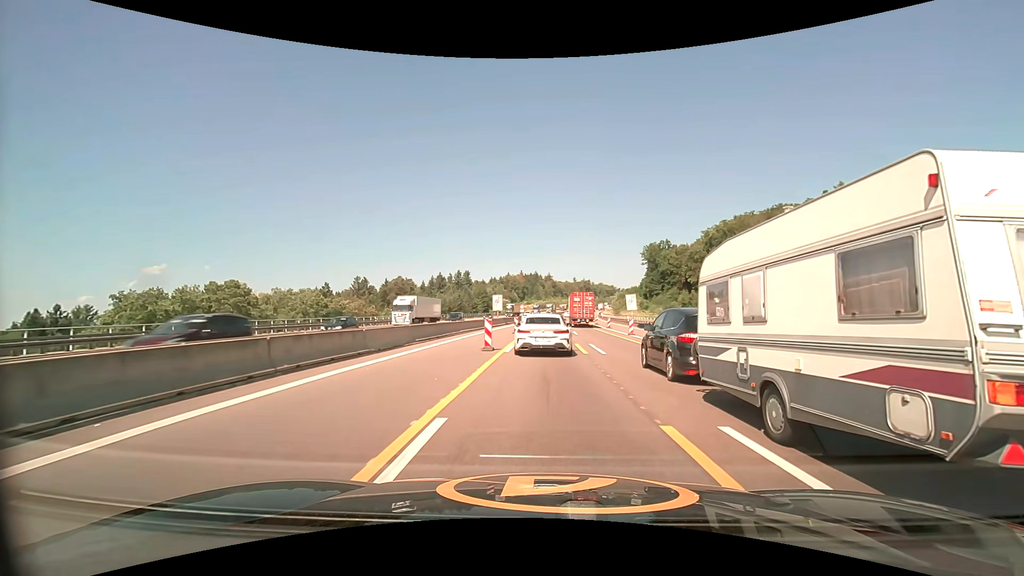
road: motorway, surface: asphalt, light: Day
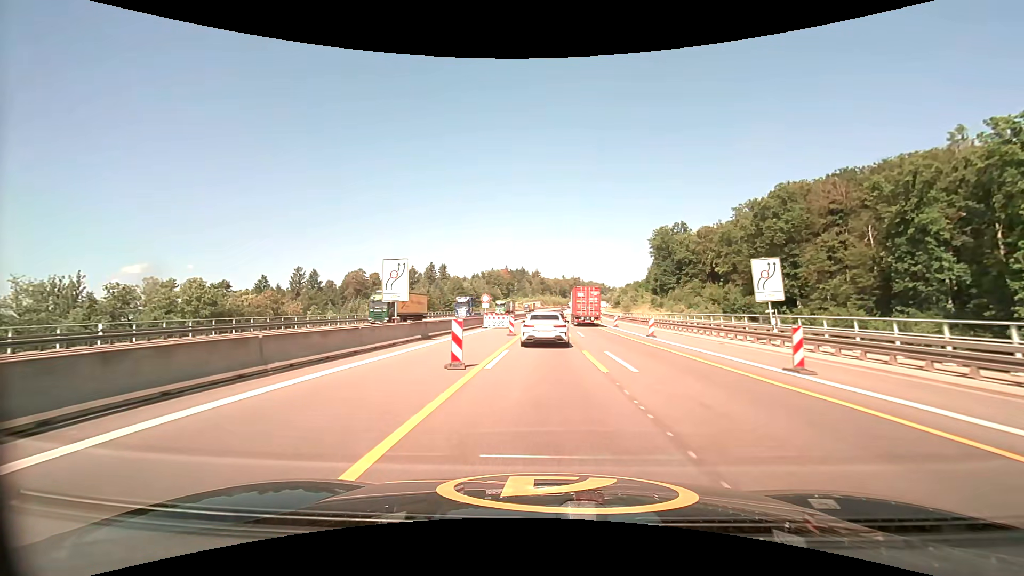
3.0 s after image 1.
(+0.6, +42.8) m; +2°
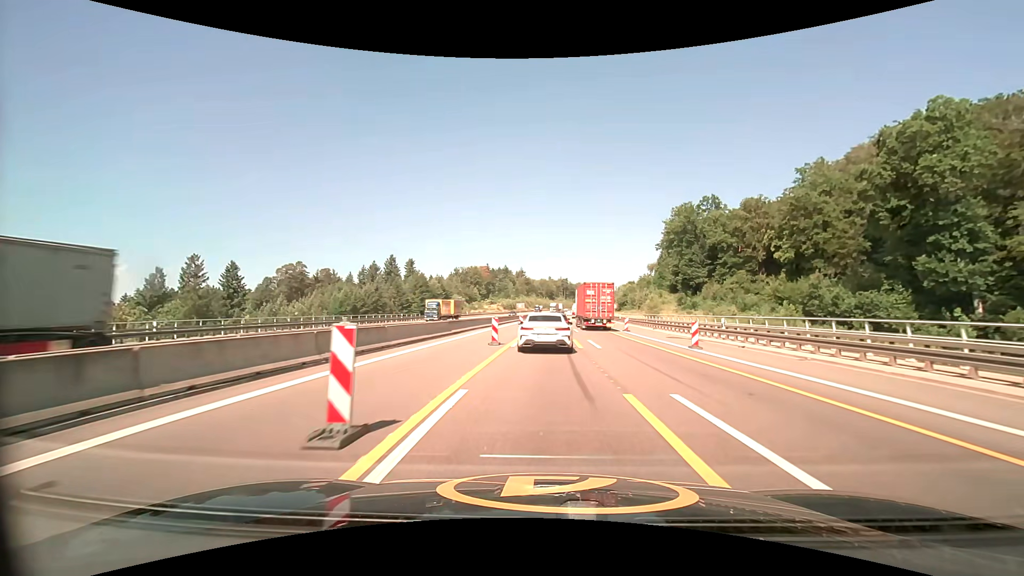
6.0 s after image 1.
(+0.4, +45.4) m; +1°
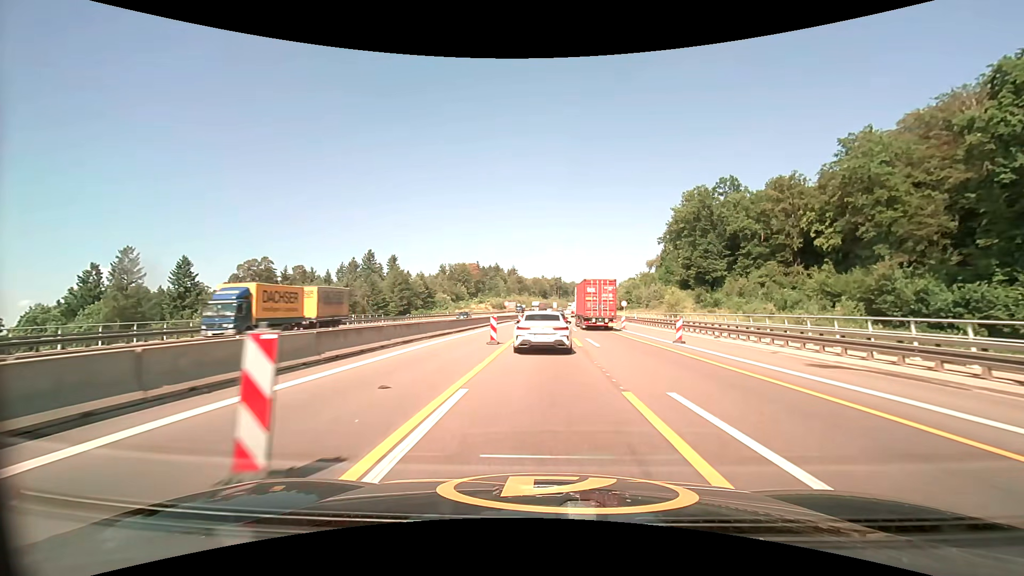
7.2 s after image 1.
(+0.1, +17.9) m; +1°
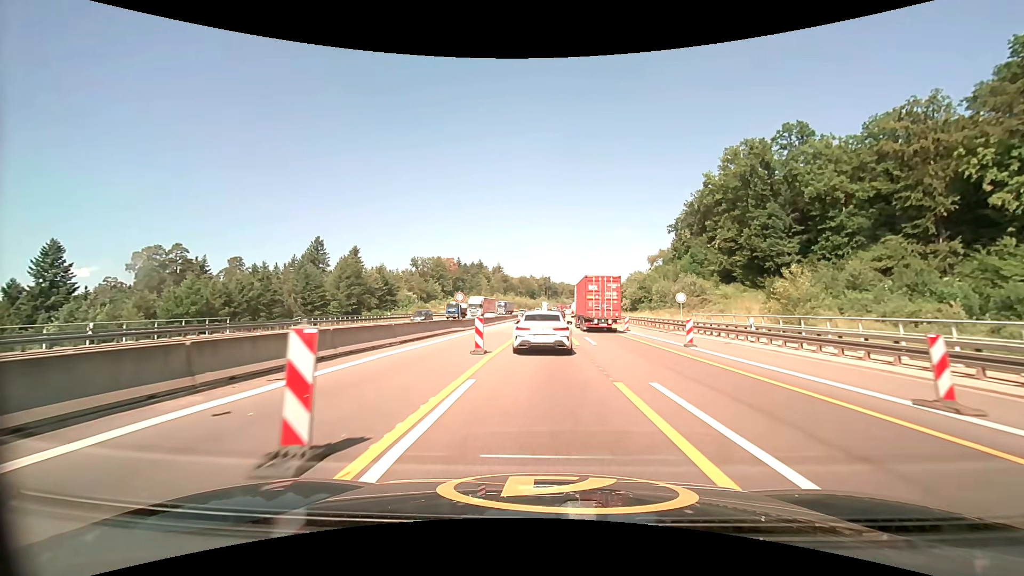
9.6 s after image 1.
(+0.4, +34.7) m; +1°
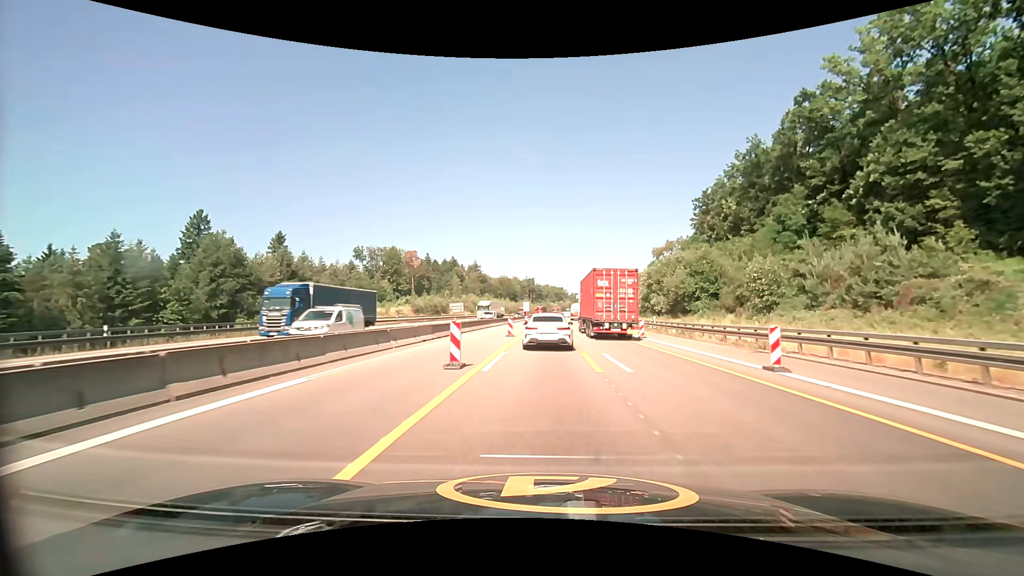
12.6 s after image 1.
(+0.7, +47.0) m; +2°
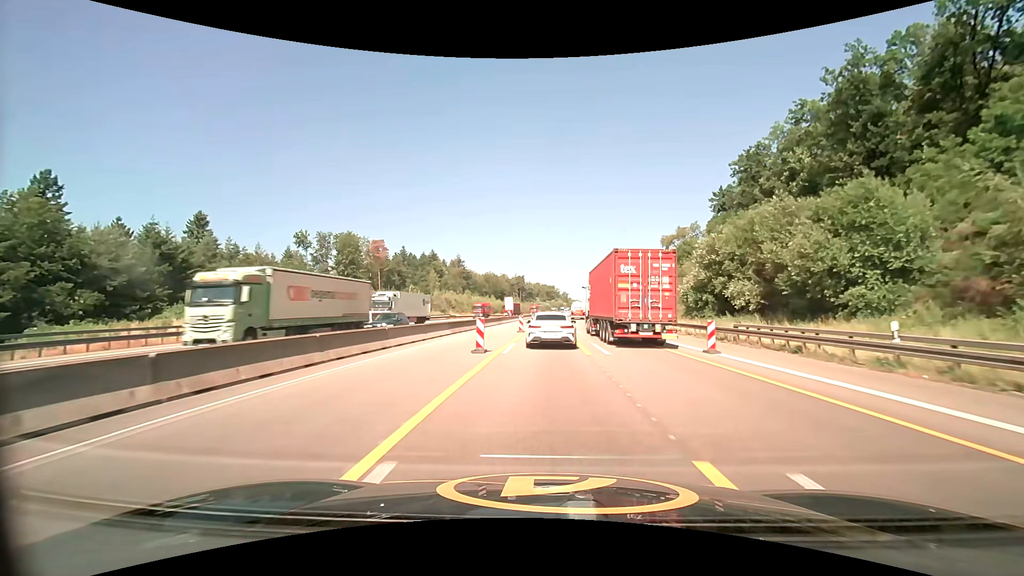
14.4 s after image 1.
(+0.3, +31.8) m; +1°
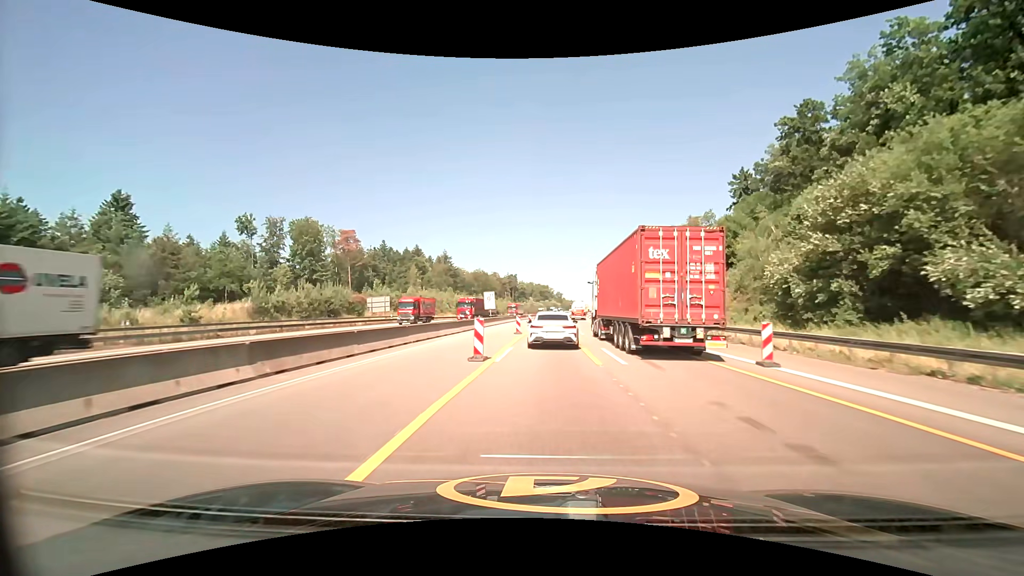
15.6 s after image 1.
(+0.1, +21.3) m; +1°
(0, +10) (0, +20) (0, +30) (0, +40) (+1, +50) (+1, +60) (+2, +70) (+2, +80) (+3, +90) (+3, +100) m
